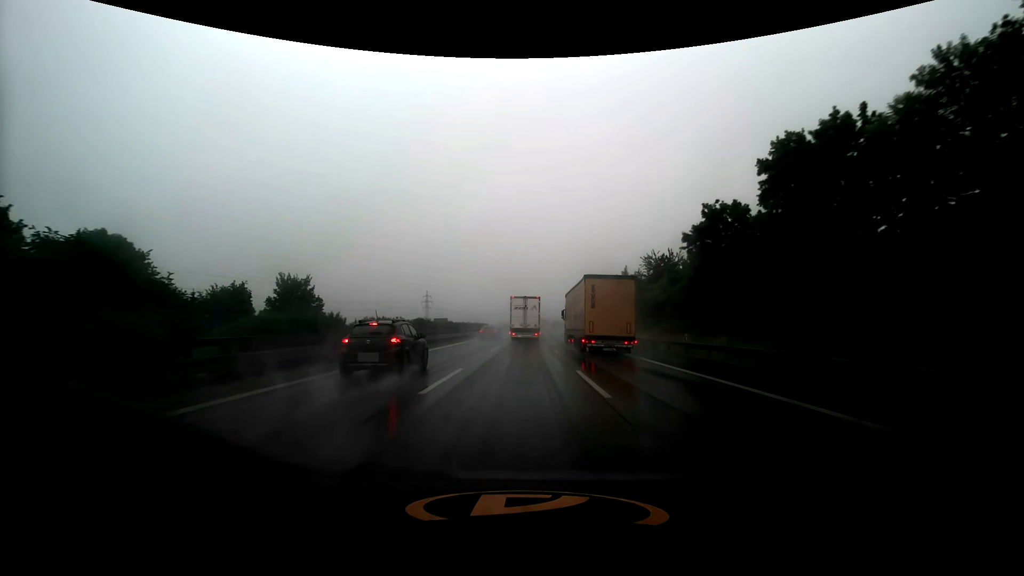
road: motorway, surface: asphalt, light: Day
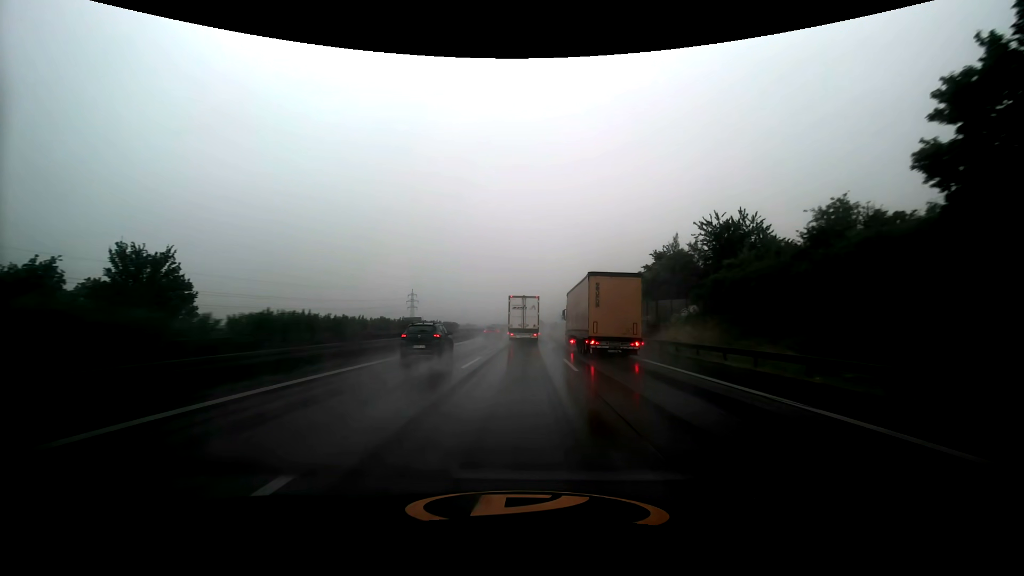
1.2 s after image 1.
(+0.2, +29.7) m; +1°
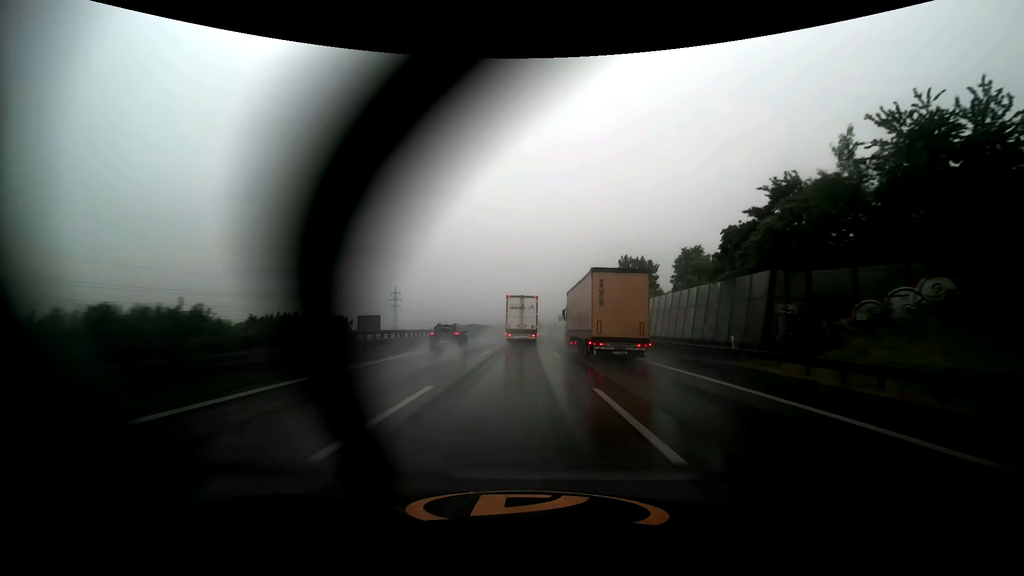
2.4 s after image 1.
(+0.2, +29.2) m; +1°
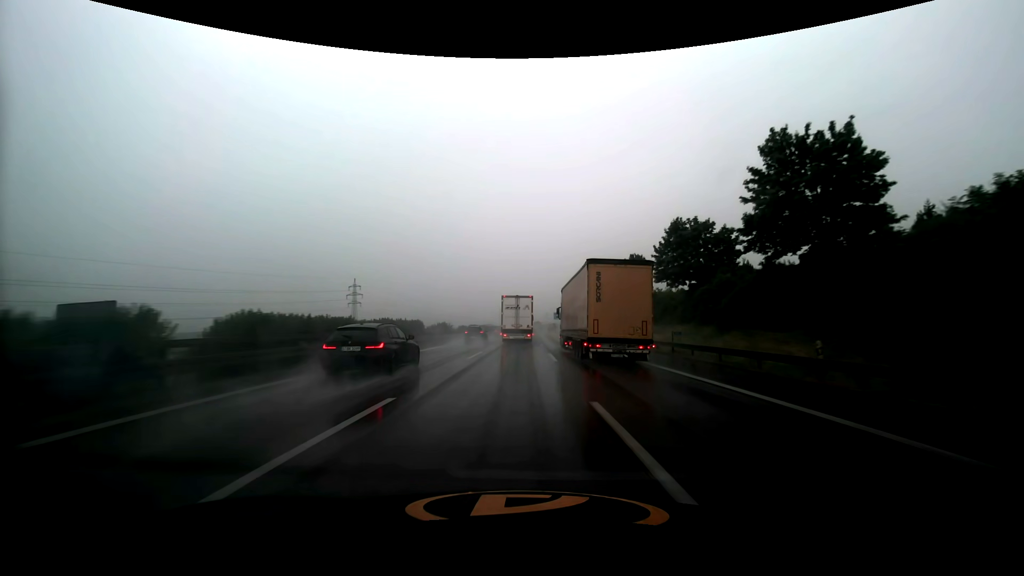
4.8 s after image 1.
(+0.7, +56.2) m; +1°
(0, +10) (0, +20) (0, +30) (+1, +40) (+1, +50) (+2, +60) (+3, +70) (+3, +80) (+4, +90) (+5, +100) m
